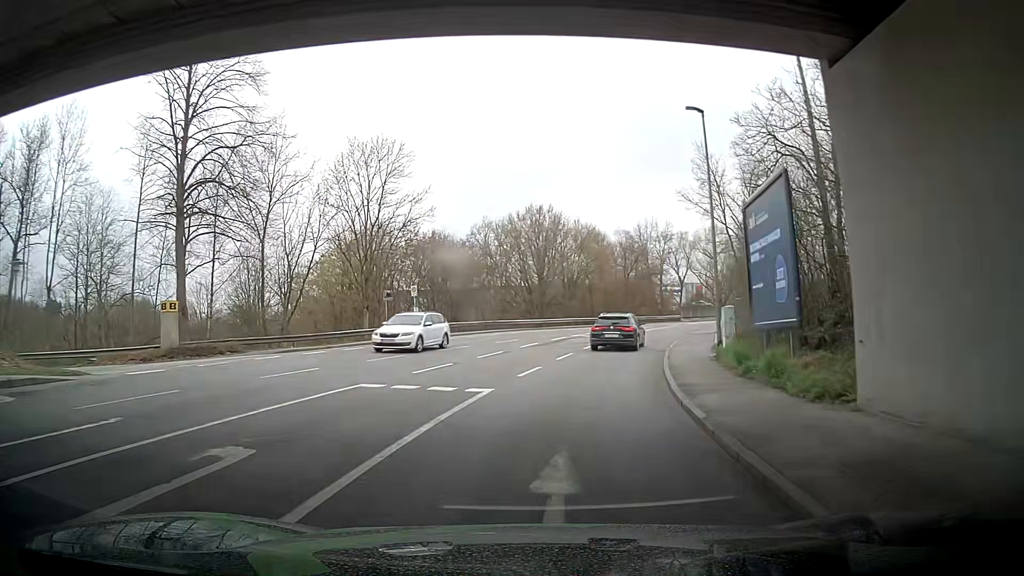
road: tertiary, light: Day
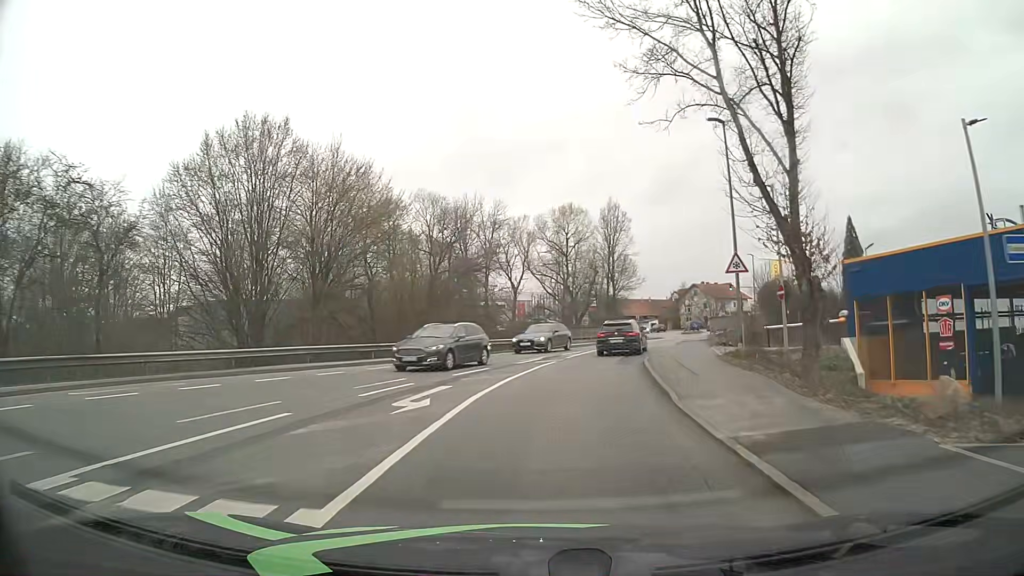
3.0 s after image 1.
(+5.2, +33.3) m; +17°
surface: asphalt
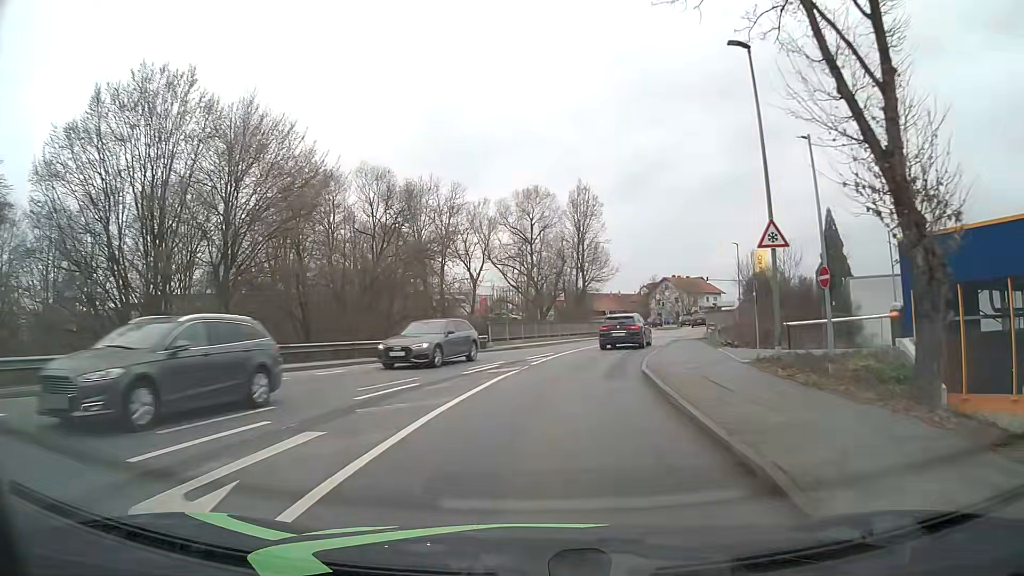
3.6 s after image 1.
(+0.2, +6.9) m; +4°
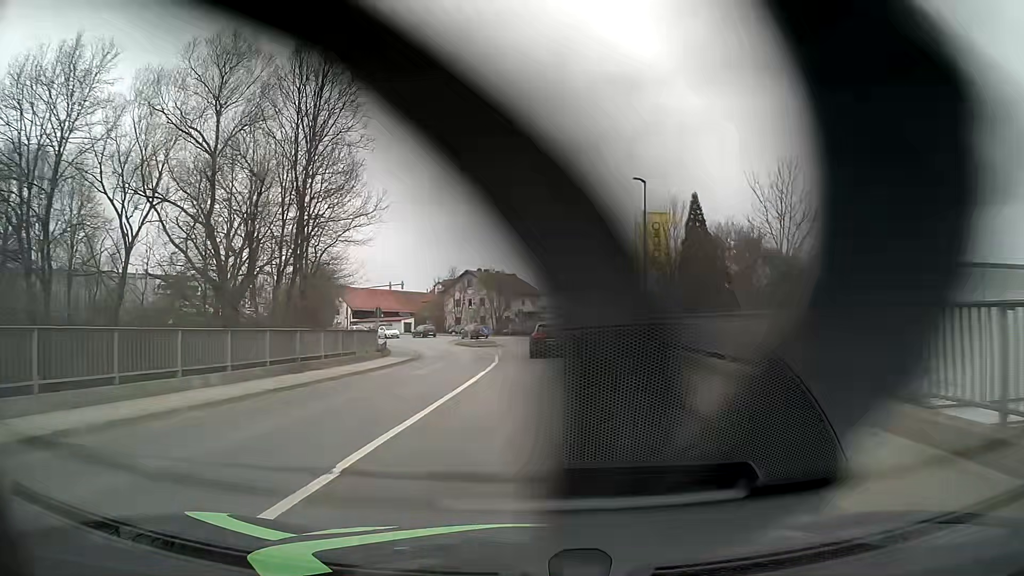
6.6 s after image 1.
(+5.0, +34.3) m; +17°
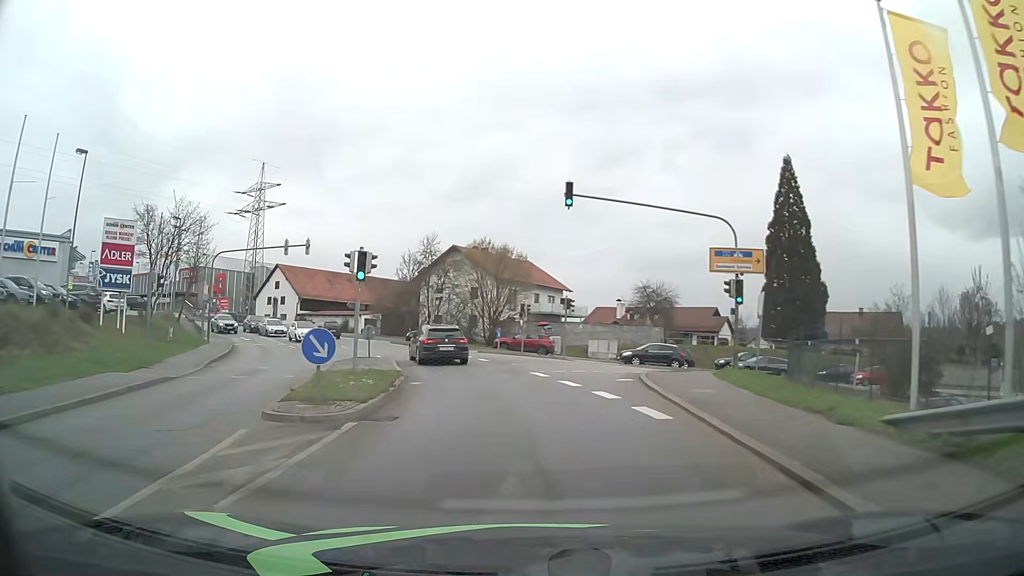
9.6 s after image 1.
(+0.9, +33.9) m; -2°
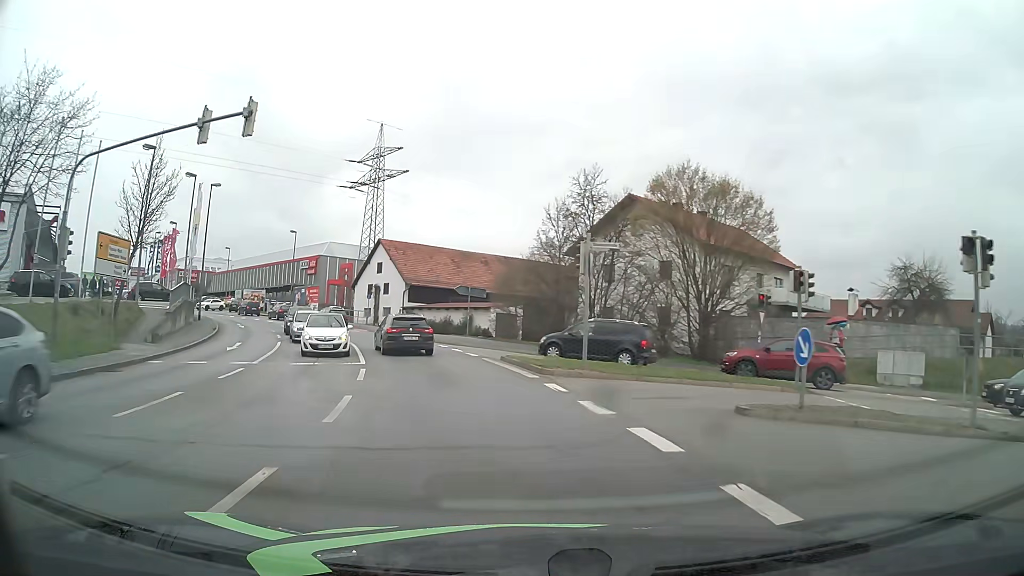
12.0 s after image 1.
(-2.6, +25.8) m; -13°
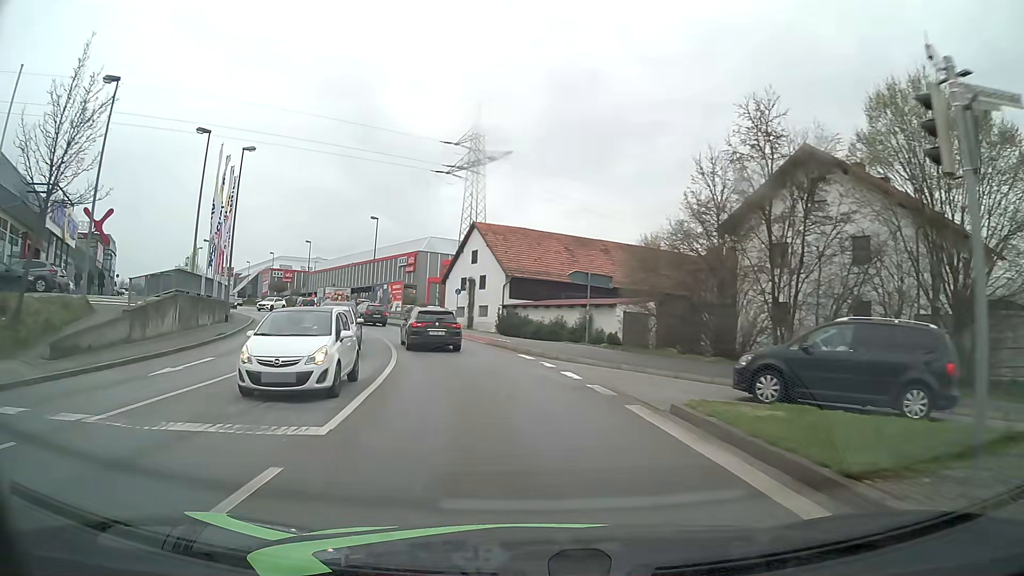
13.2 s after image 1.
(-1.1, +12.5) m; -10°
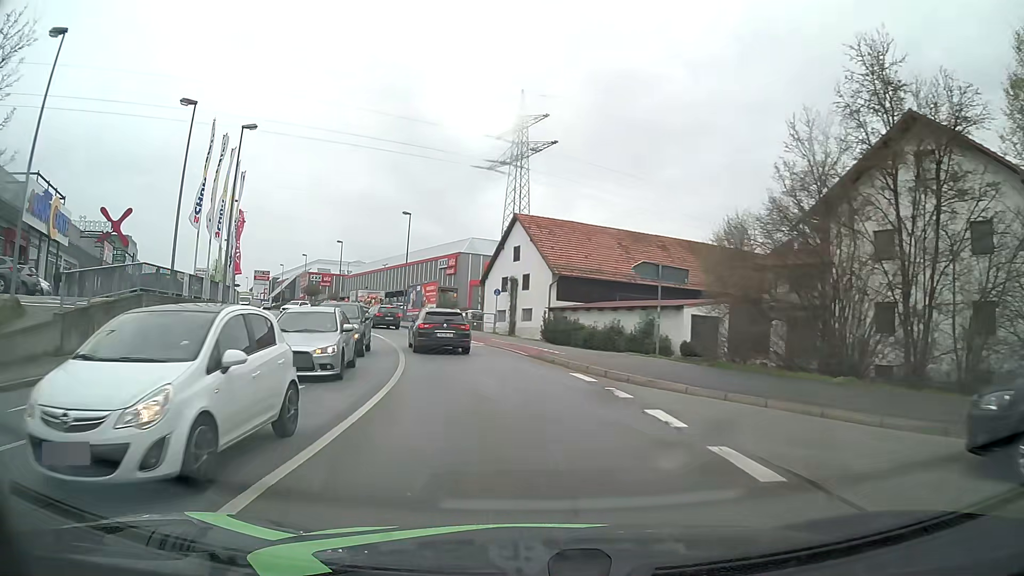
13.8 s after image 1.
(-0.2, +6.1) m; -4°
(0, +10) (-2, +20) (-4, +30) (-8, +39) (-12, +48) (-16, +57) (-21, +66) (-25, +75) (-30, +84) (-35, +92) m
